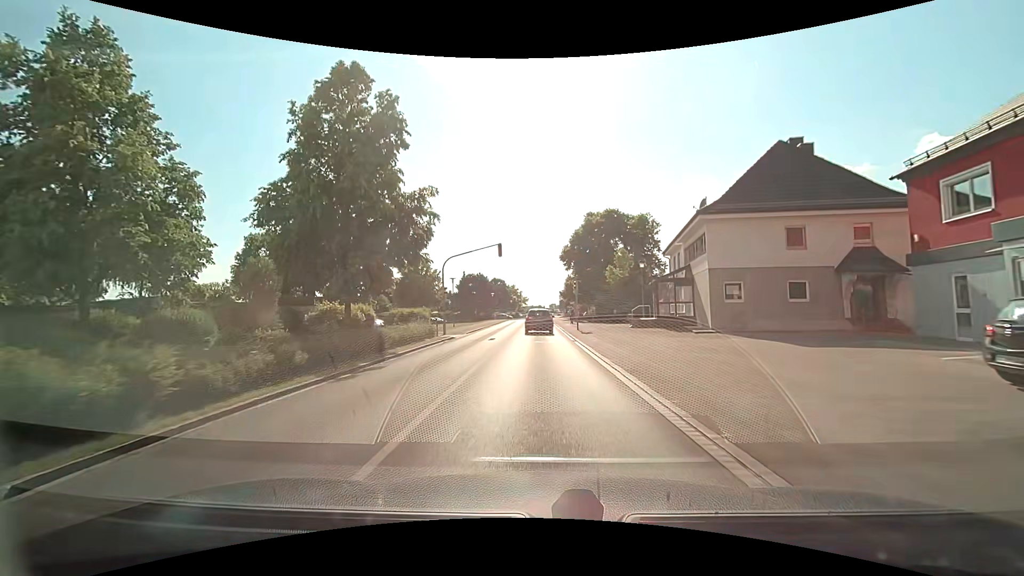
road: tertiary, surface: asphalt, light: Day
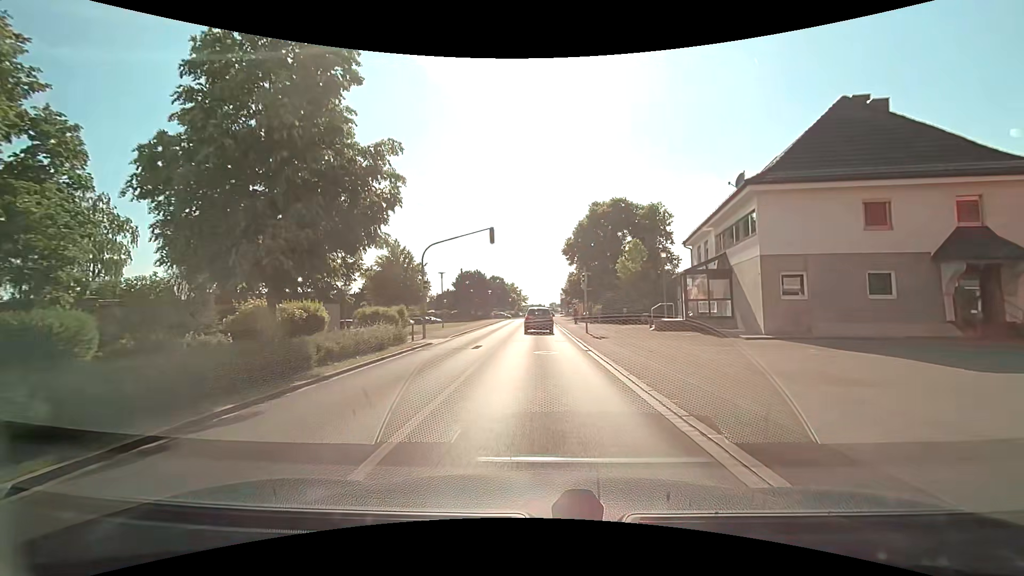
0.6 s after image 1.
(0.0, +6.1) m; 0°
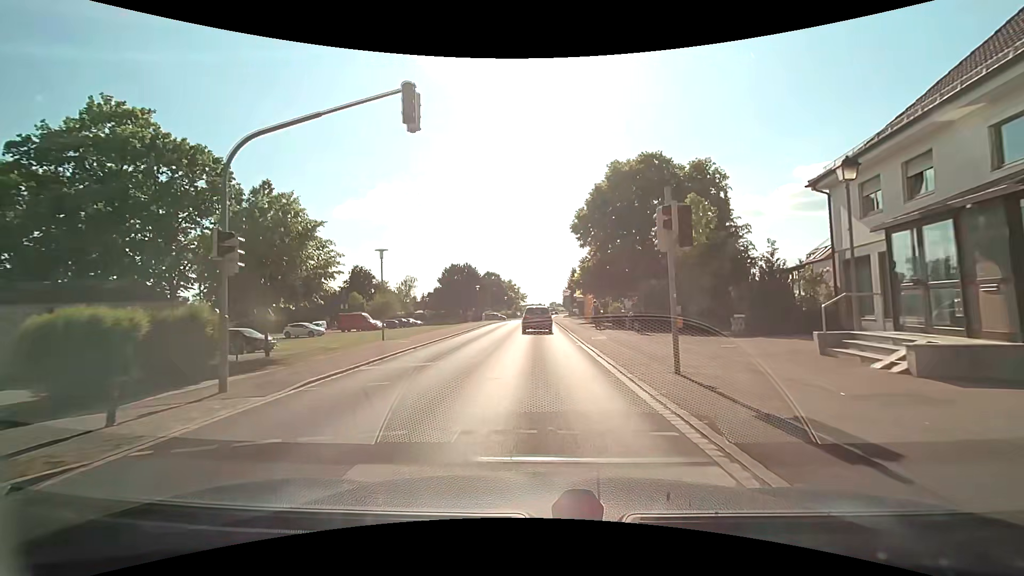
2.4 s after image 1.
(0.0, +17.6) m; -1°
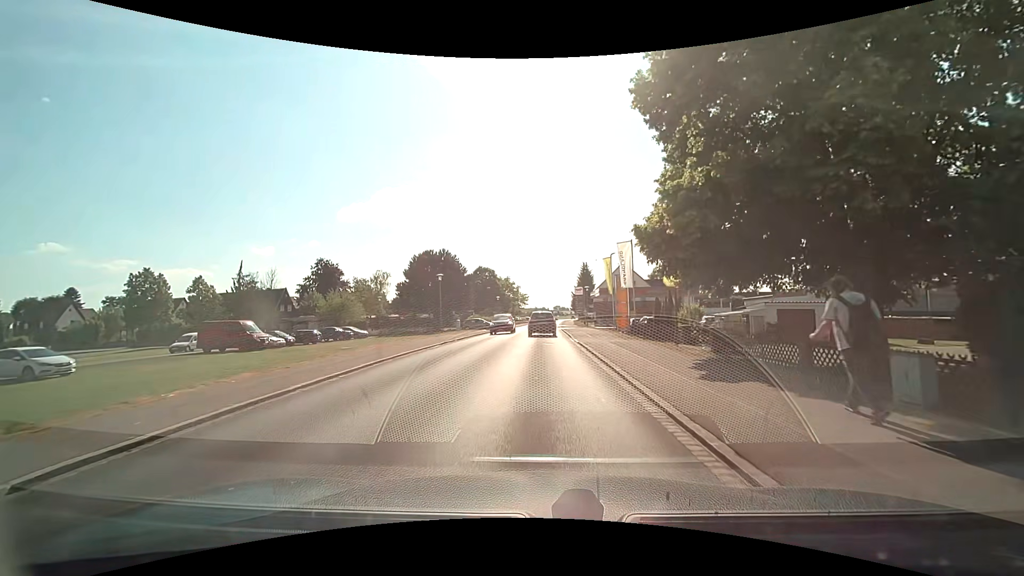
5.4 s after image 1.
(+0.5, +29.2) m; +1°
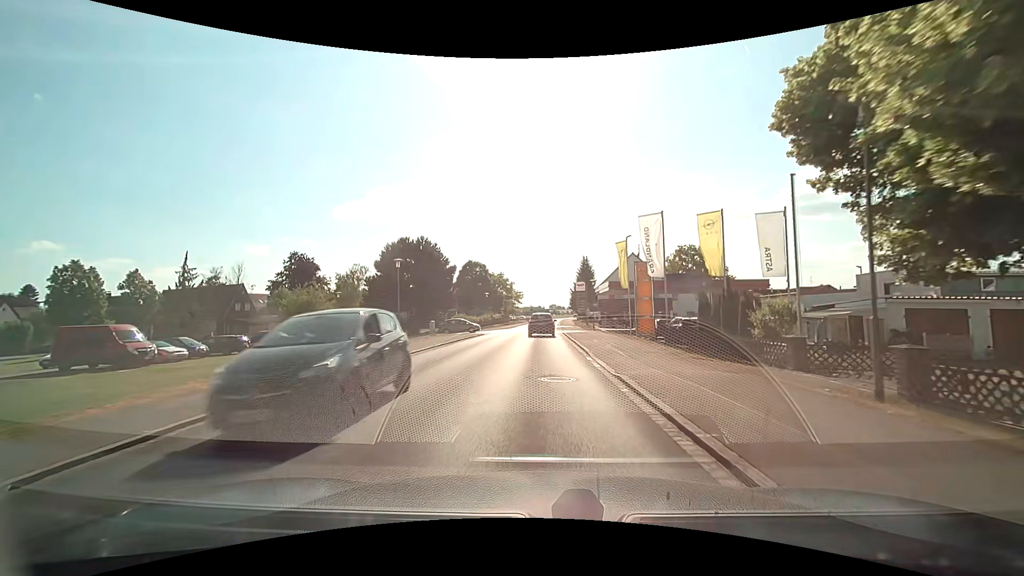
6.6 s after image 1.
(0.0, +11.8) m; 0°
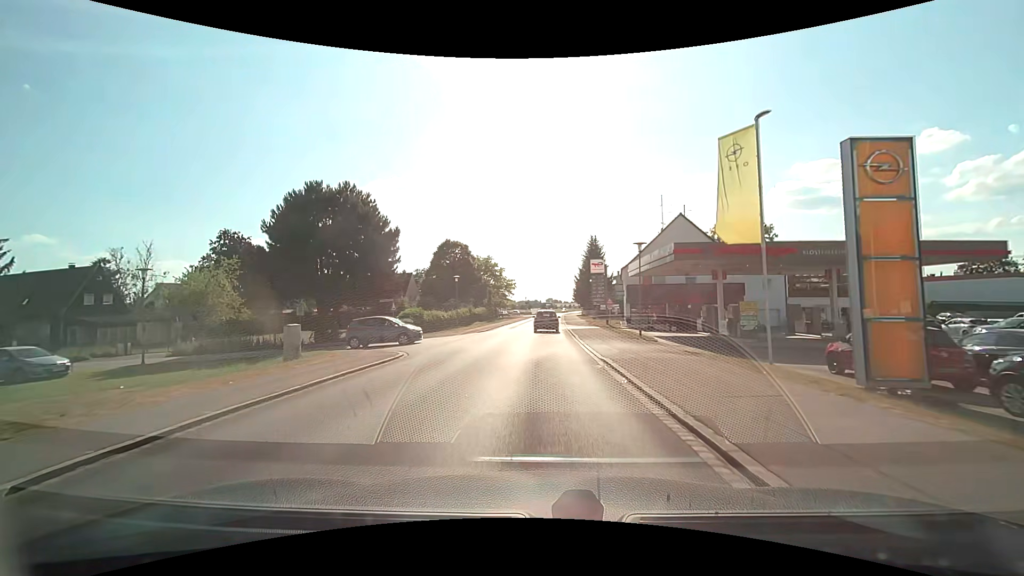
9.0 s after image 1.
(+0.1, +25.4) m; +1°
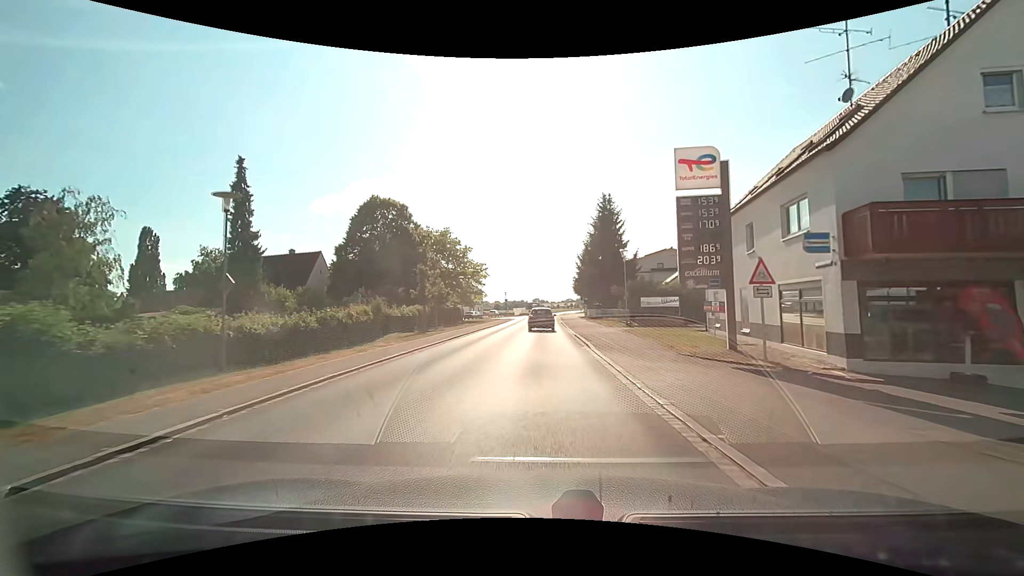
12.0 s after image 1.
(+0.4, +35.0) m; +1°
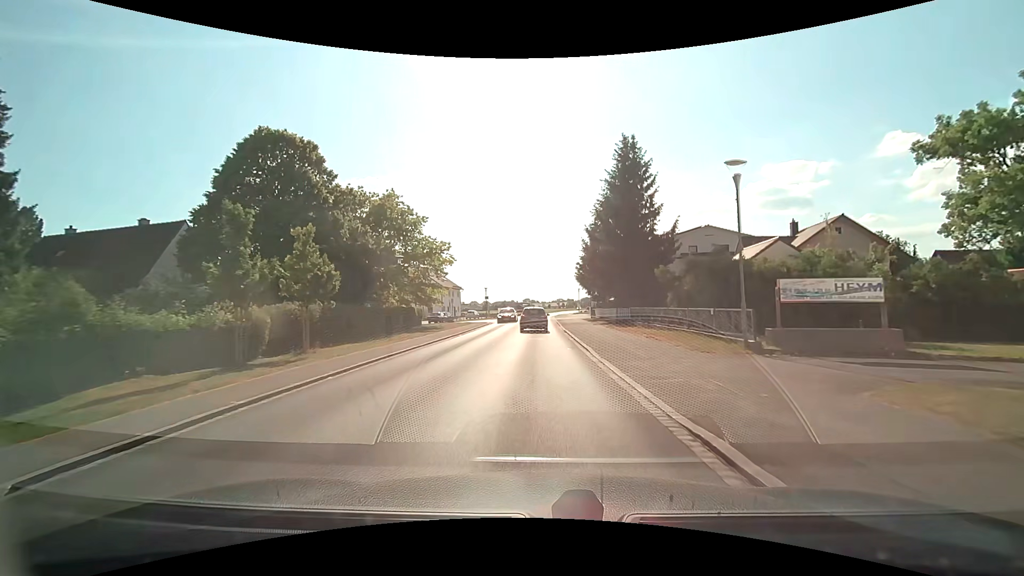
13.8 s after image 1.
(+0.3, +21.5) m; +2°
(0, +10) (0, +20) (0, +30) (0, +40) (0, +50) (0, +60) (0, +70) (+1, +80) (+1, +90) (+2, +100) m
